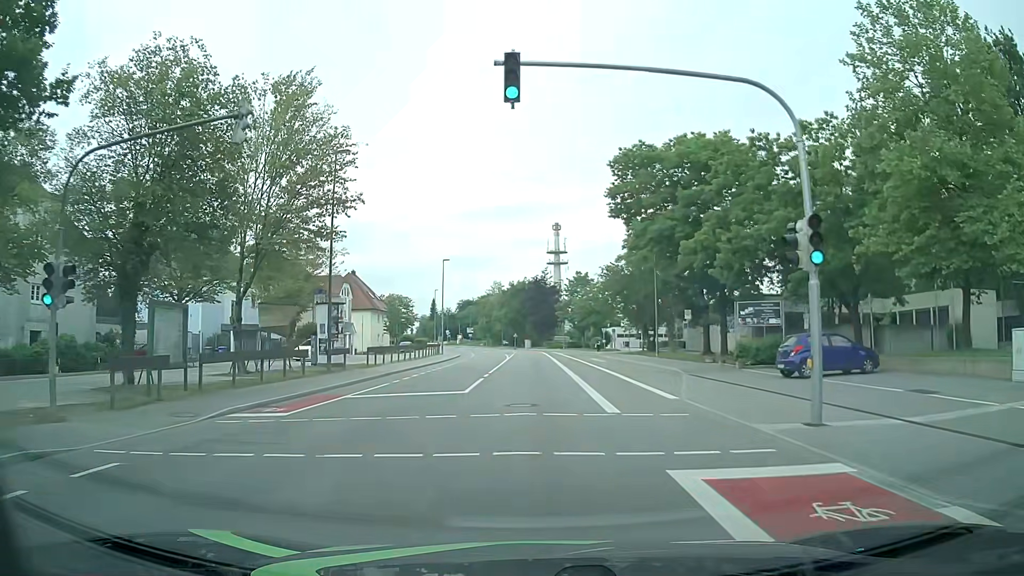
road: tertiary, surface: asphalt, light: Day
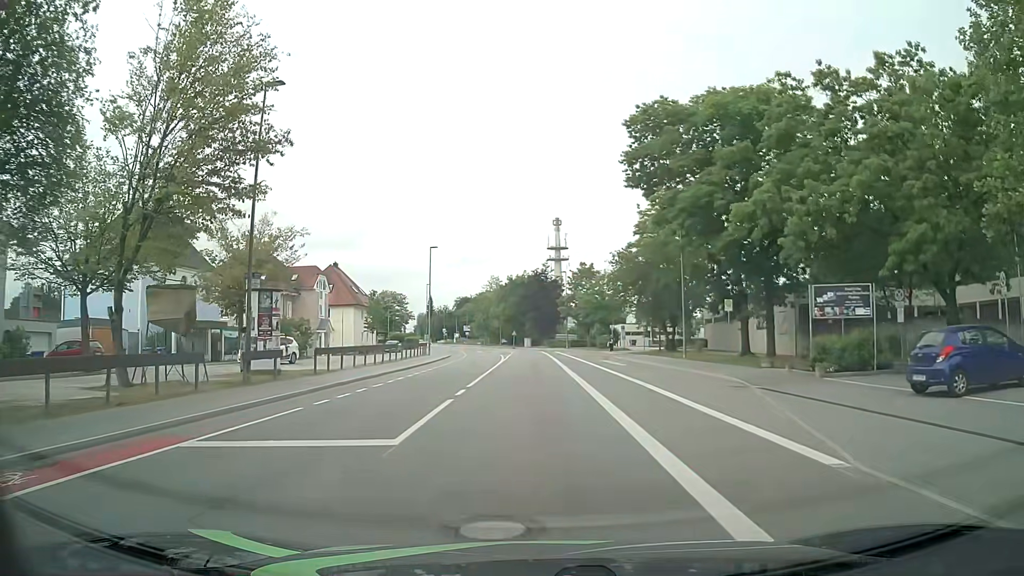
(0.0, +9.0) m; +1°
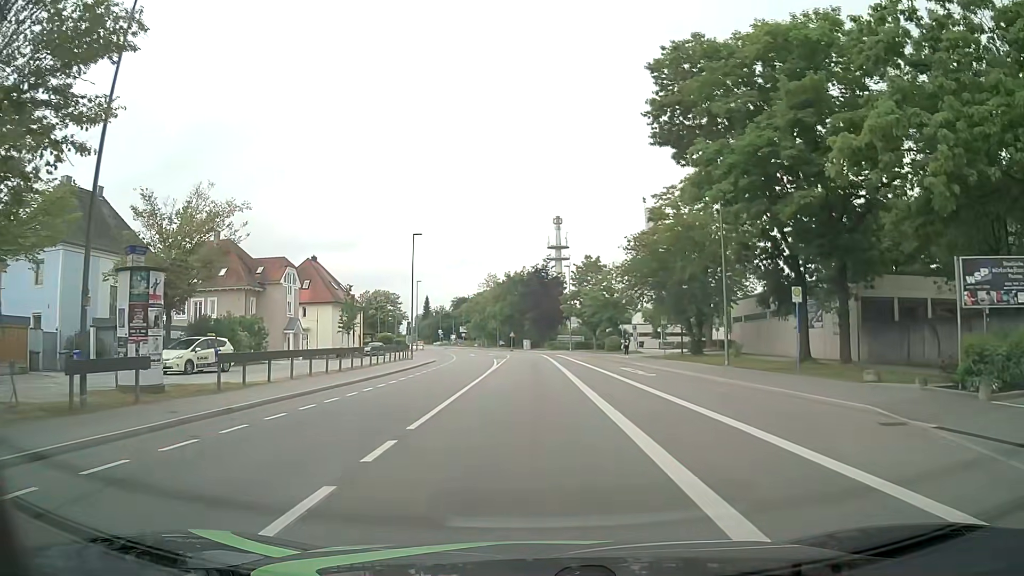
(0.0, +9.0) m; 0°
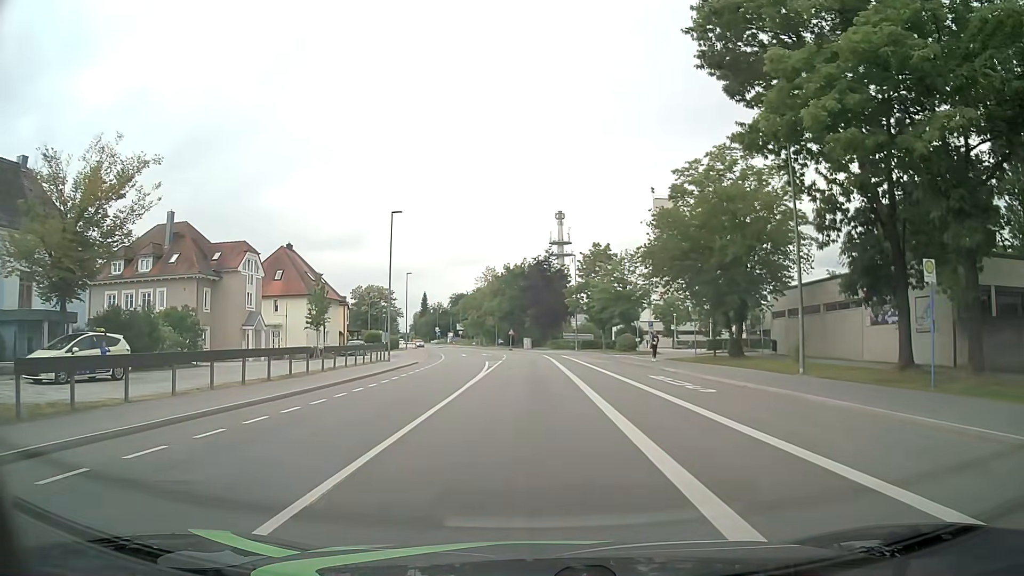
(0.0, +9.0) m; 0°
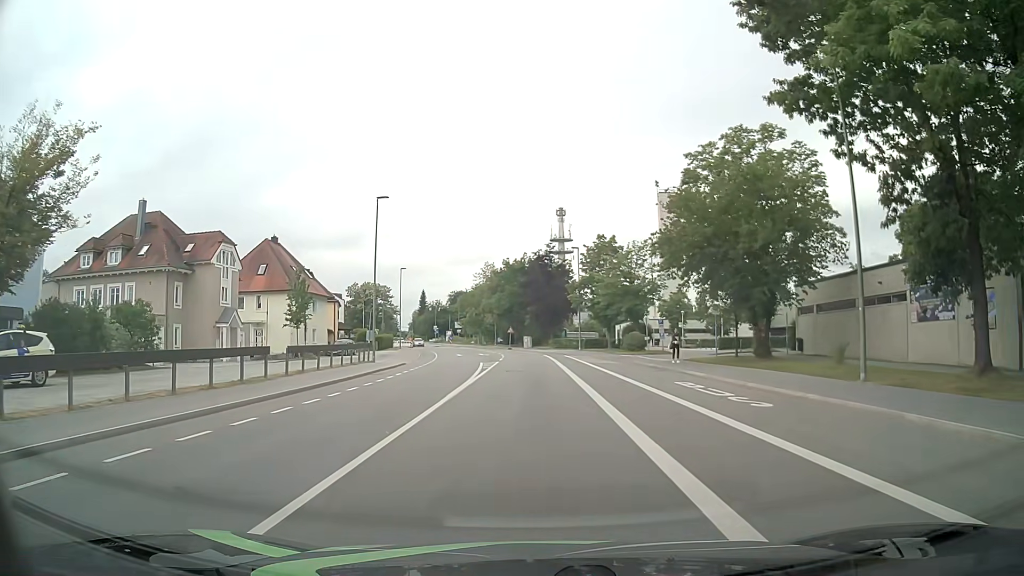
(0.0, +4.5) m; +1°
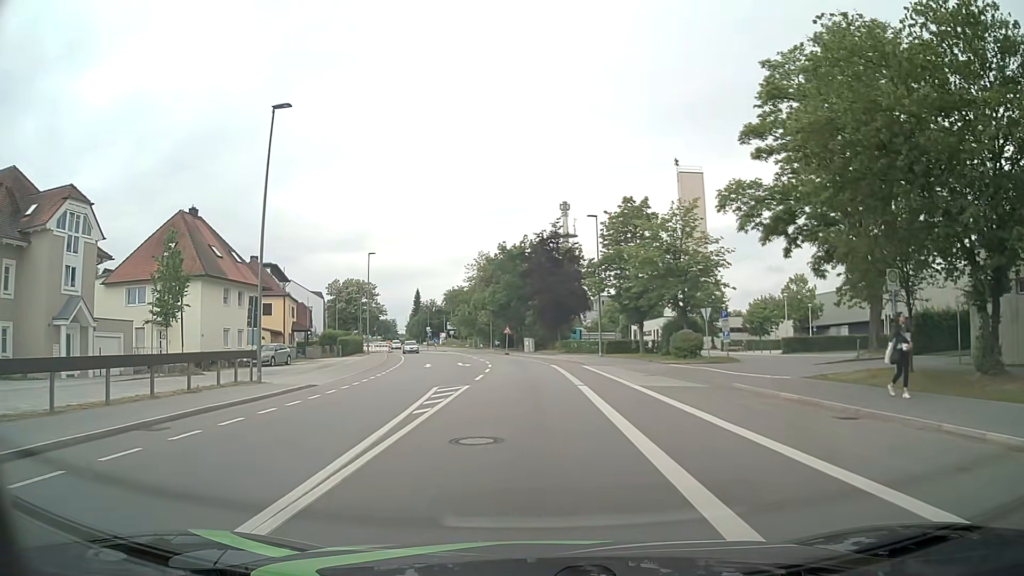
(-0.2, +18.1) m; -1°
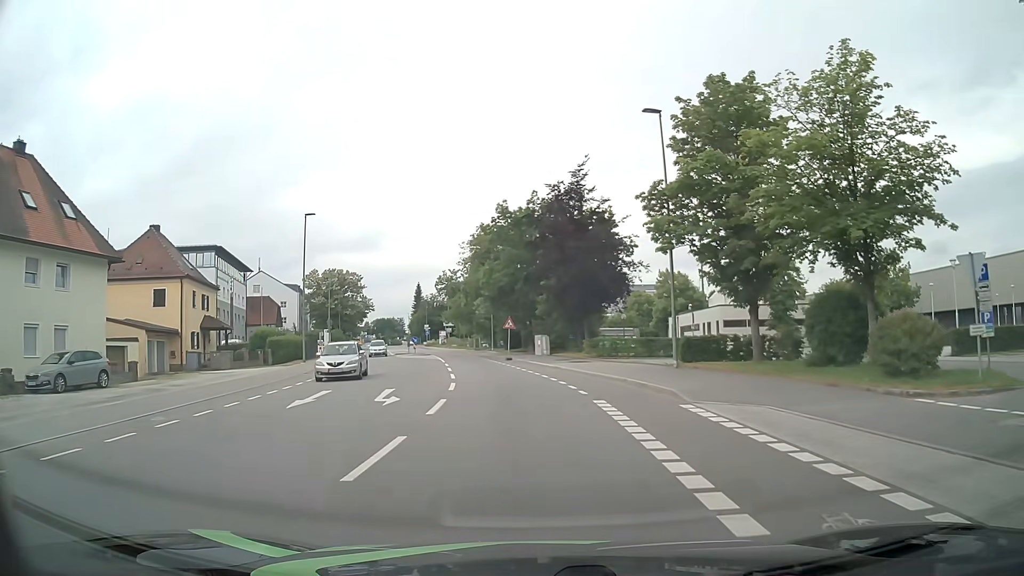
(-0.2, +22.5) m; -1°
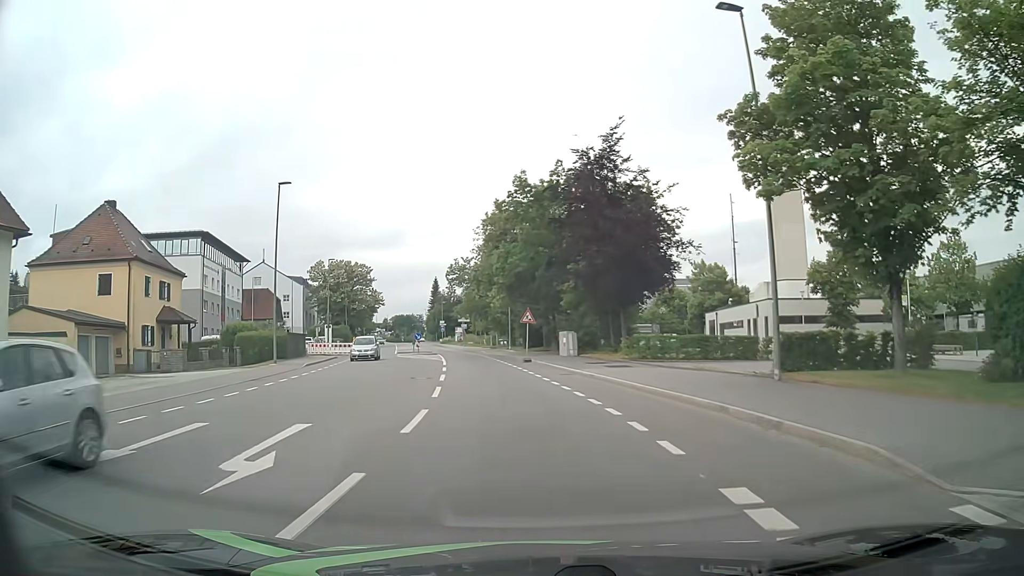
(-0.1, +9.0) m; -2°
(0, +10) (-1, +20) (-2, +30) (-4, +40) (-5, +50) (-7, +60) (-9, +69) (-11, +79) (-13, +89) (-16, +99) m
